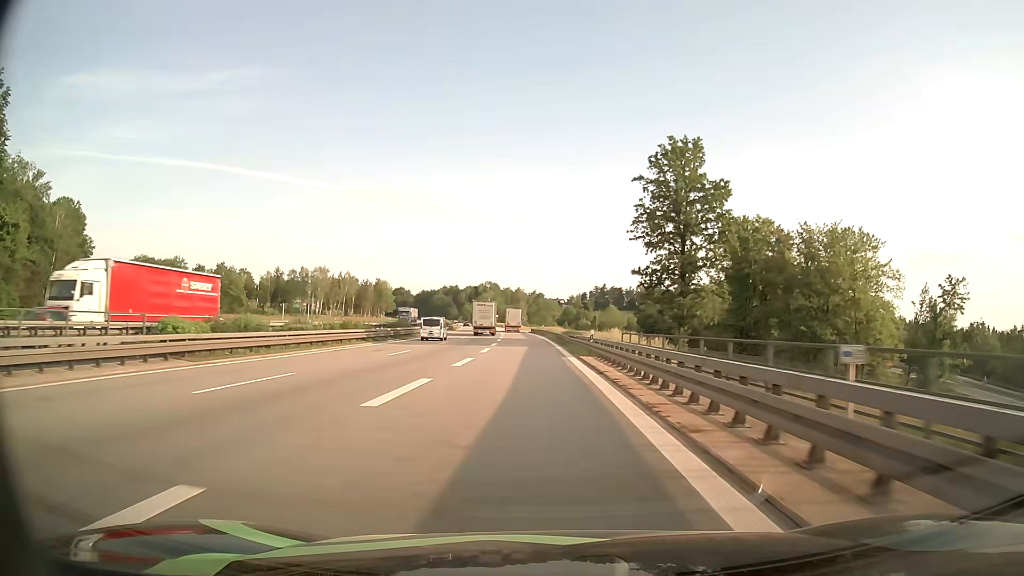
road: motorway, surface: asphalt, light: Day
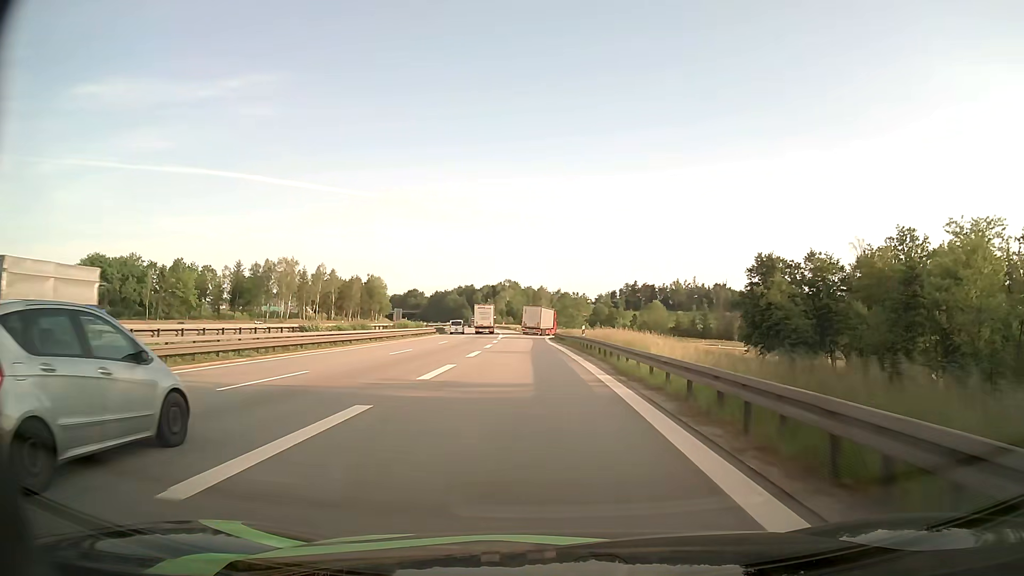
(-1.0, +53.6) m; -2°
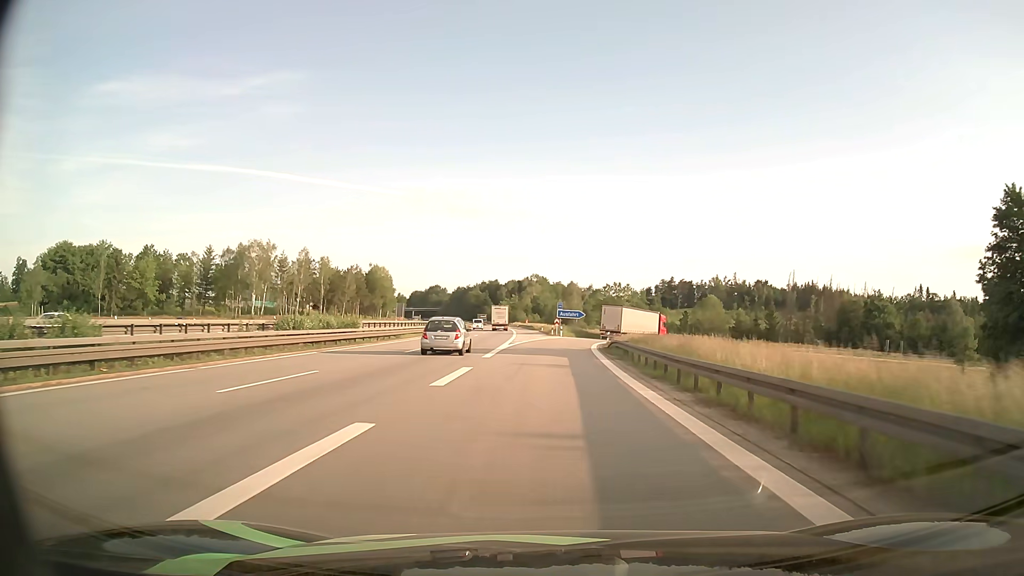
(-1.1, +37.4) m; -3°
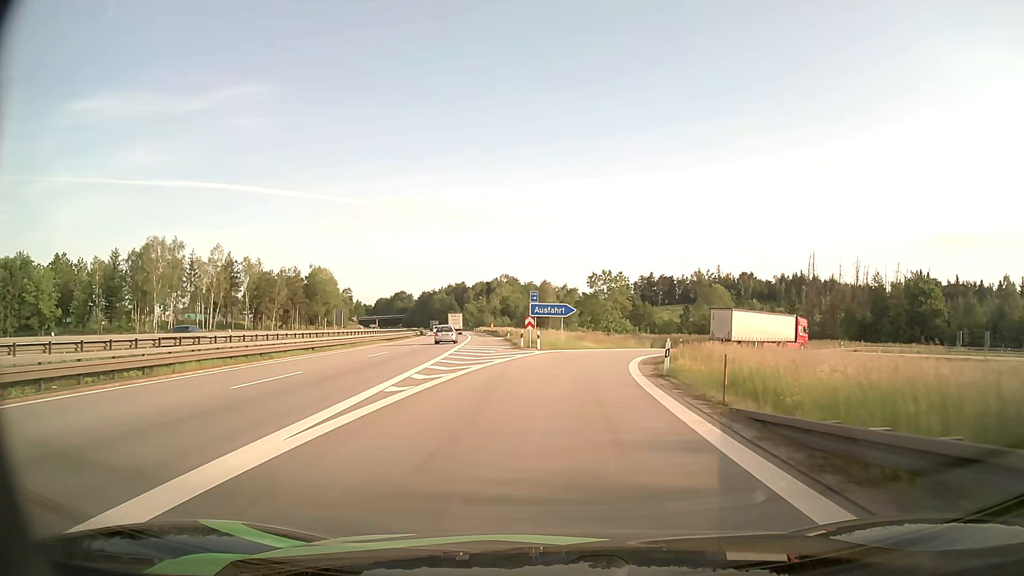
(+0.4, +32.6) m; +2°
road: motorway_link
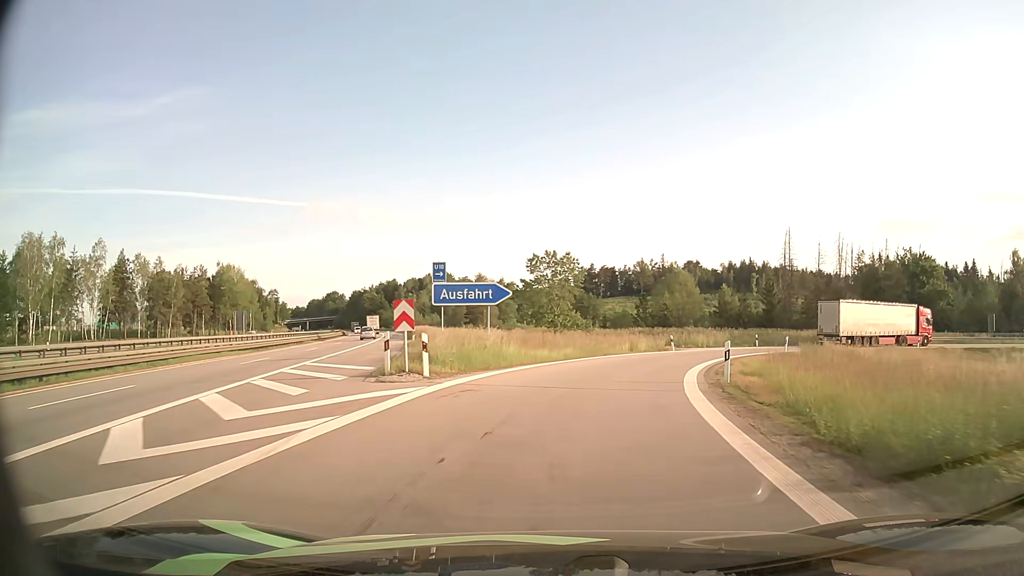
(+0.8, +21.8) m; +5°
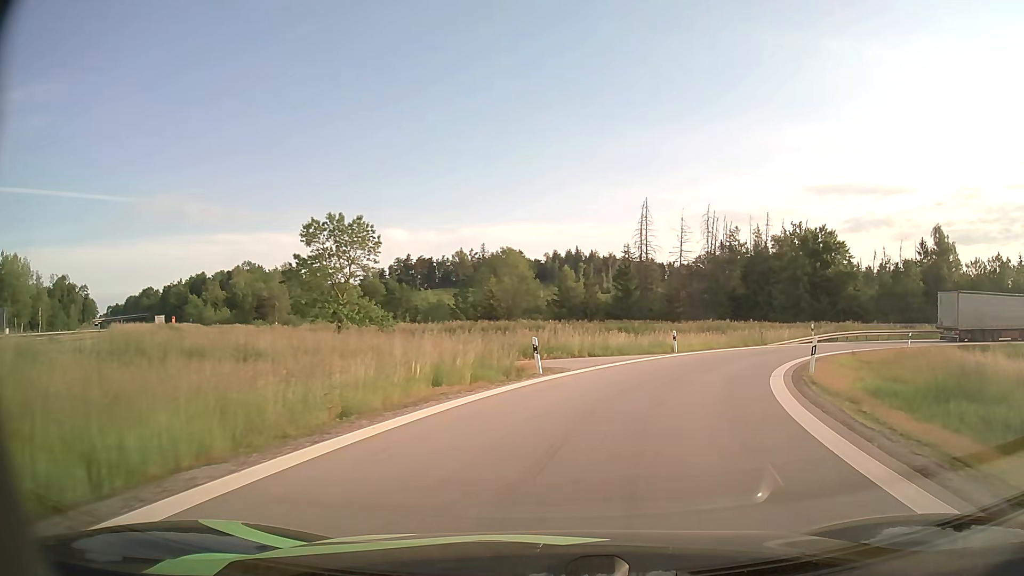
(+2.9, +25.1) m; +15°
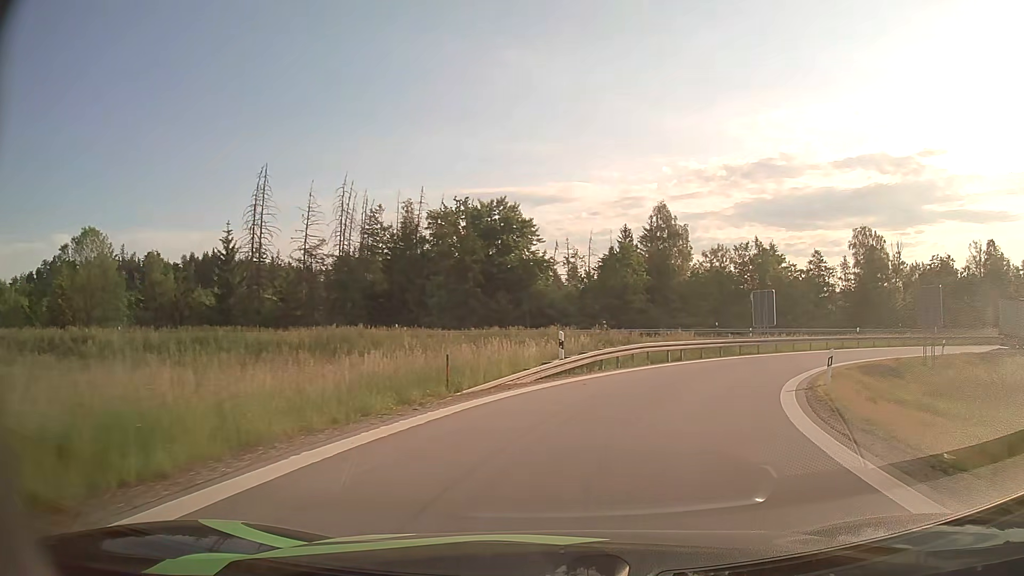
(+6.7, +26.1) m; +30°
